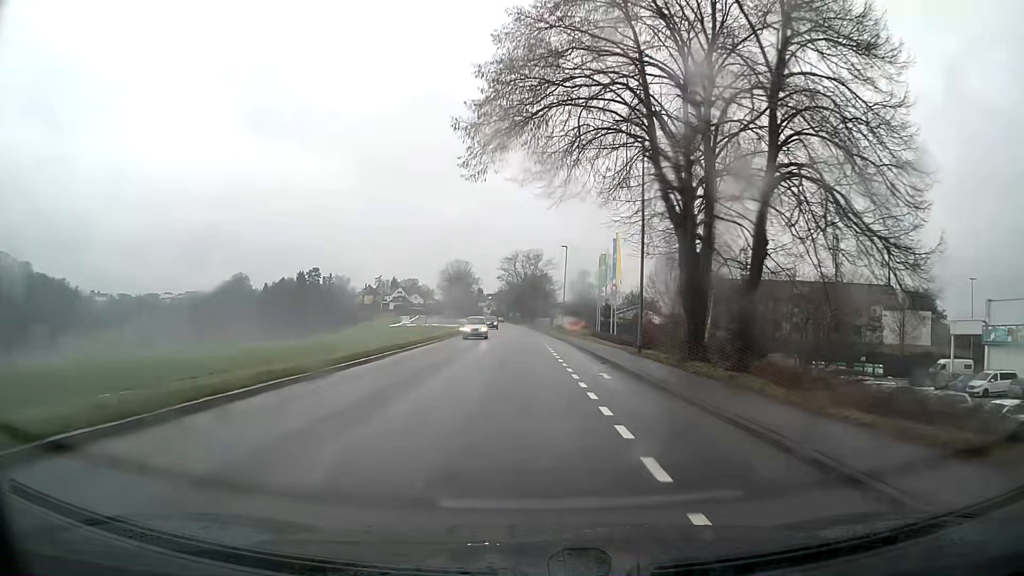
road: tertiary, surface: asphalt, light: Day
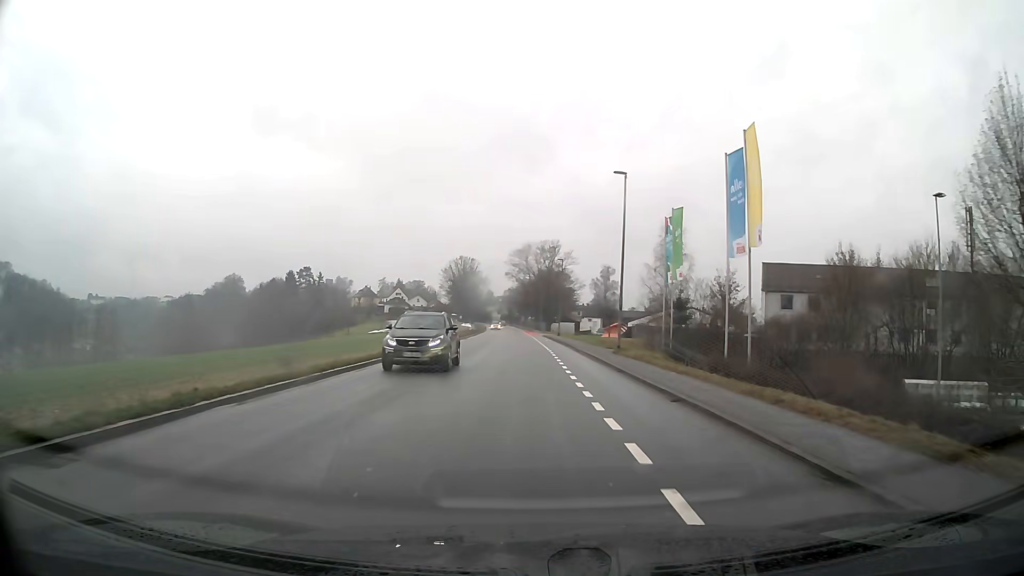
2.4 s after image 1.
(-0.3, +33.2) m; -1°
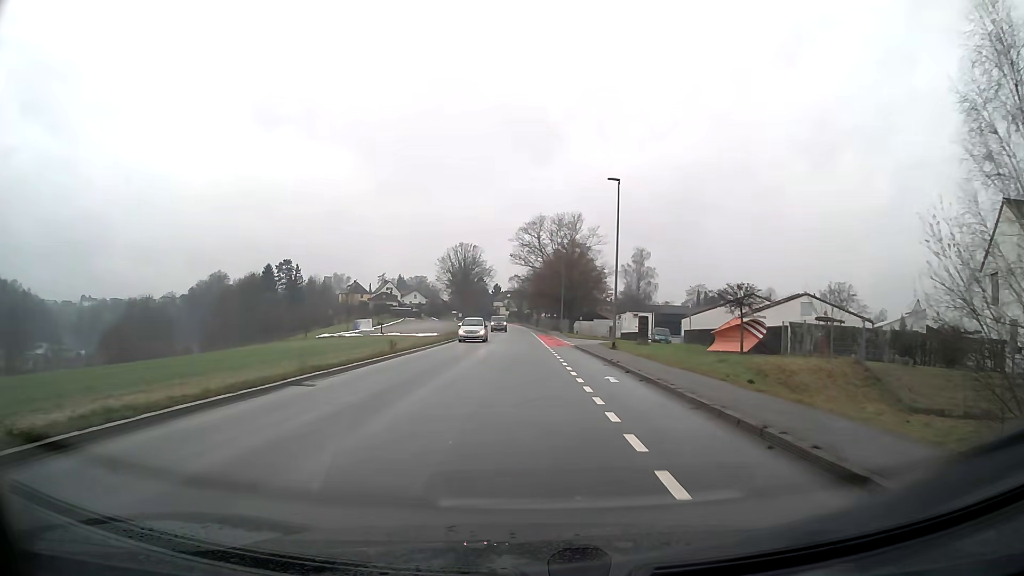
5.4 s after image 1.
(-0.4, +39.6) m; -1°
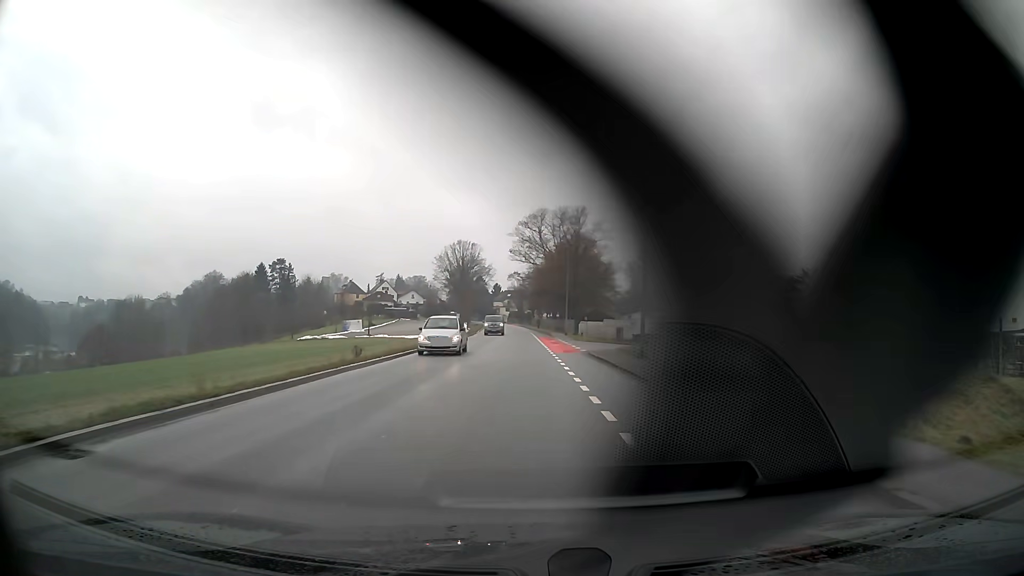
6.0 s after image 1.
(0.0, +8.0) m; 0°
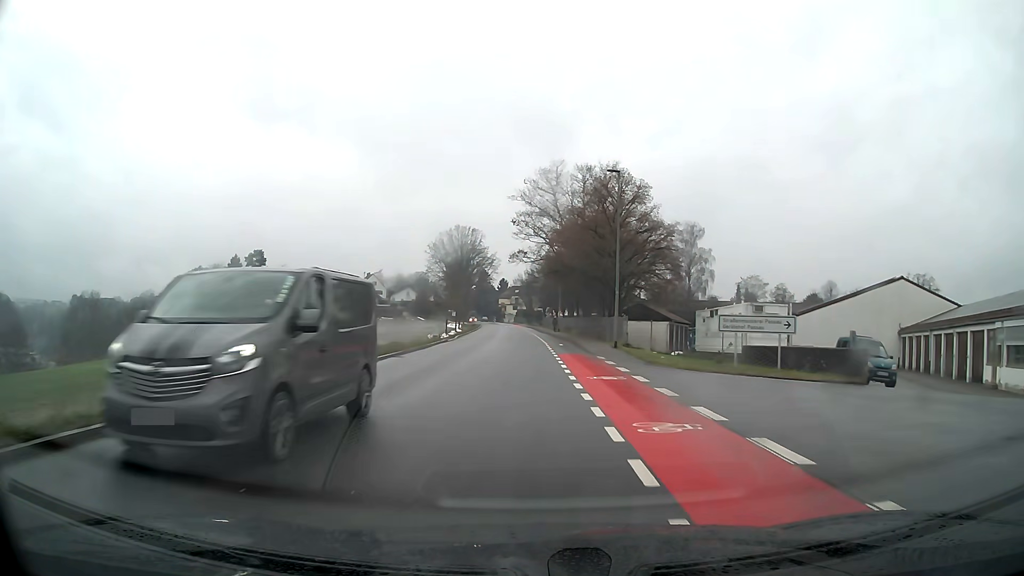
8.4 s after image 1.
(-0.2, +31.9) m; -1°
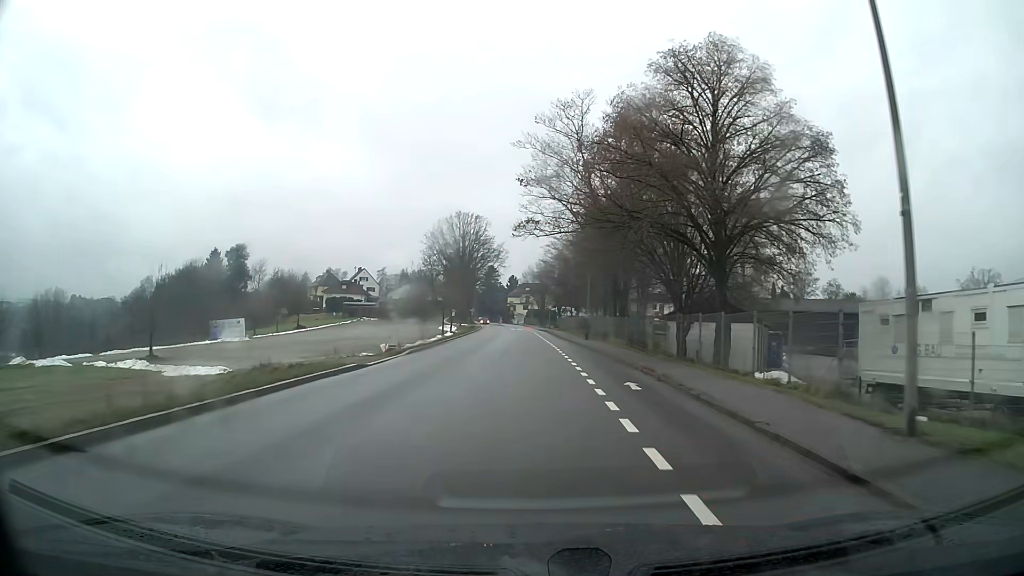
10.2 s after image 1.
(-0.2, +23.5) m; -1°
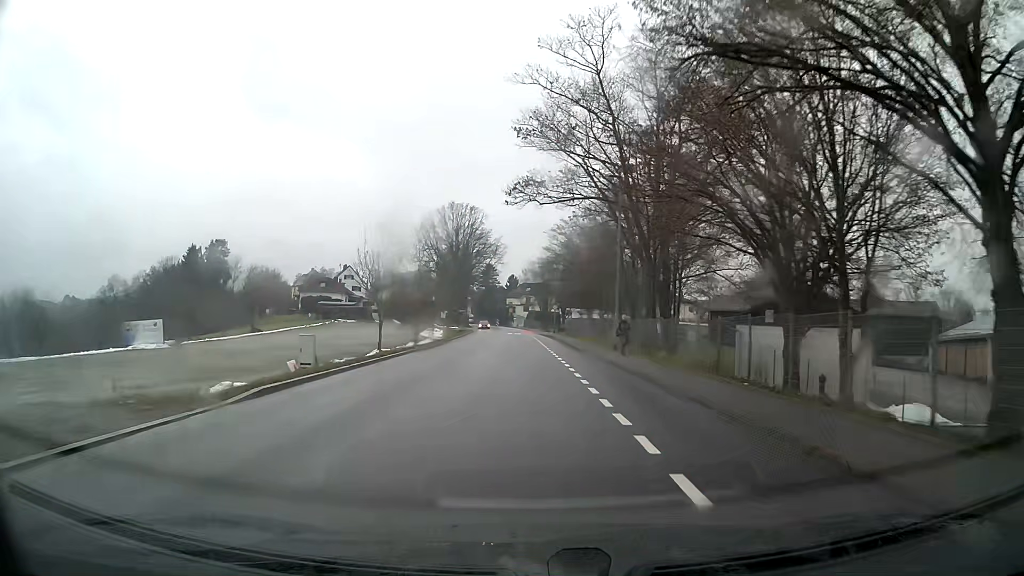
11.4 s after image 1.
(0.0, +15.3) m; 0°
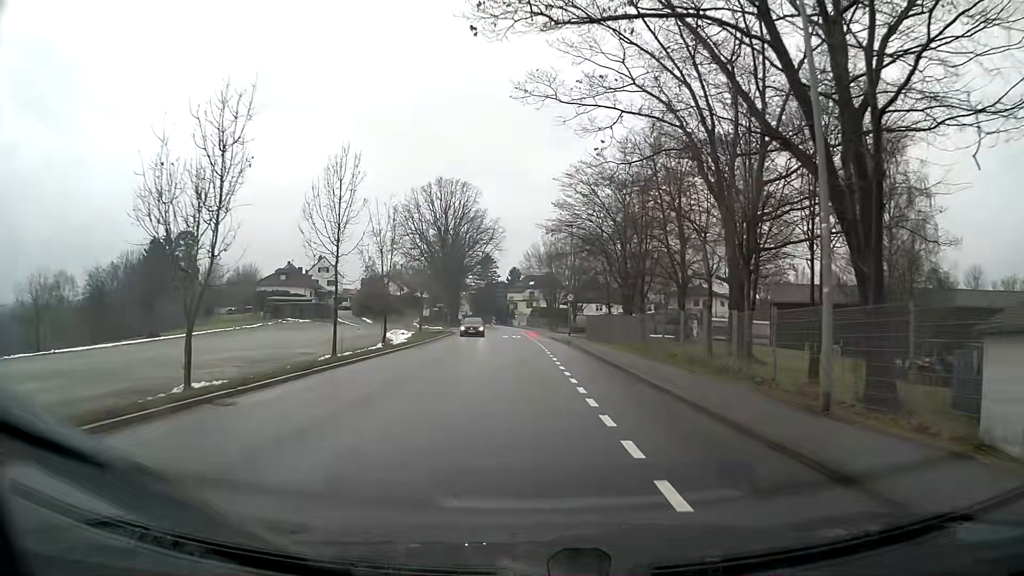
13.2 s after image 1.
(-0.1, +22.3) m; 0°
(0, +10) (0, +20) (0, +30) (-1, +40) (-1, +50) (-2, +60) (-2, +70) (-2, +80) (-3, +90) (-4, +100) m
